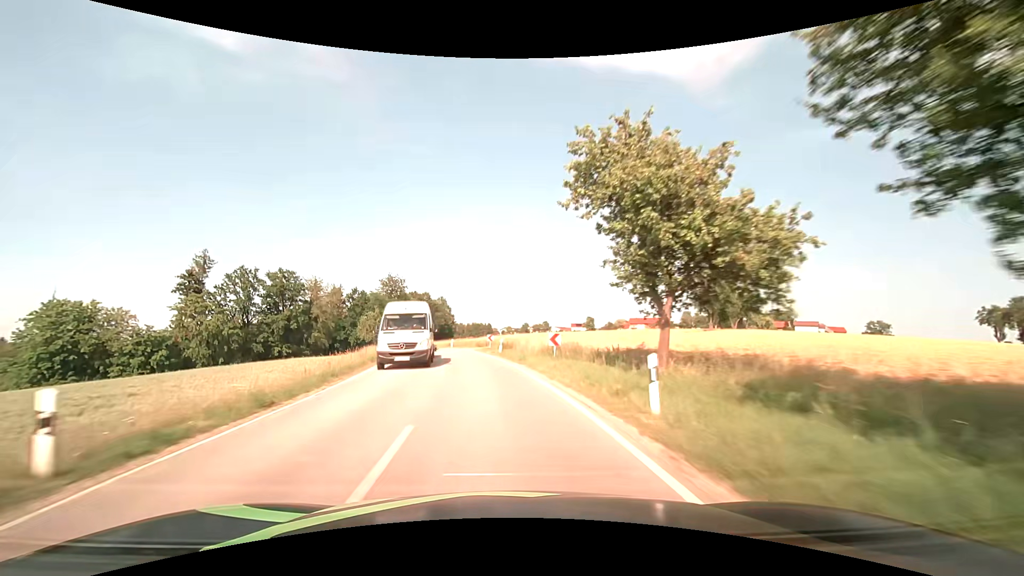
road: secondary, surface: asphalt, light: Day
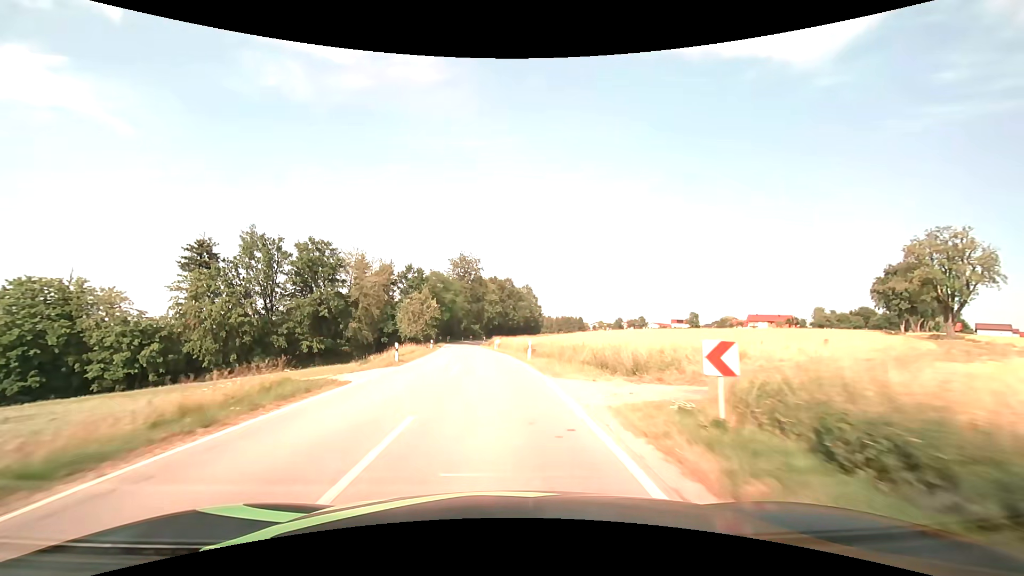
(-3.2, +34.2) m; -10°
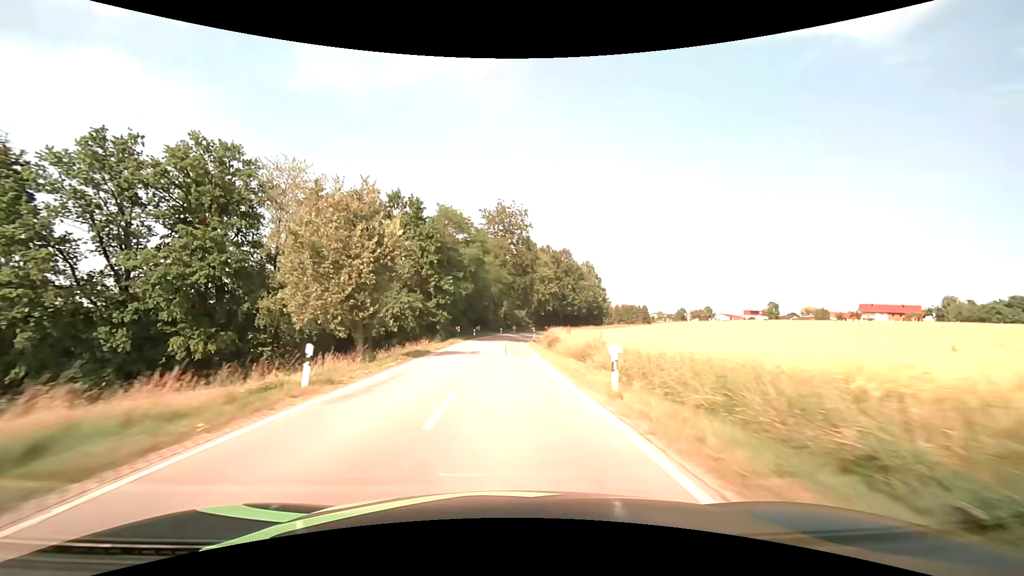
(-2.5, +44.3) m; -5°
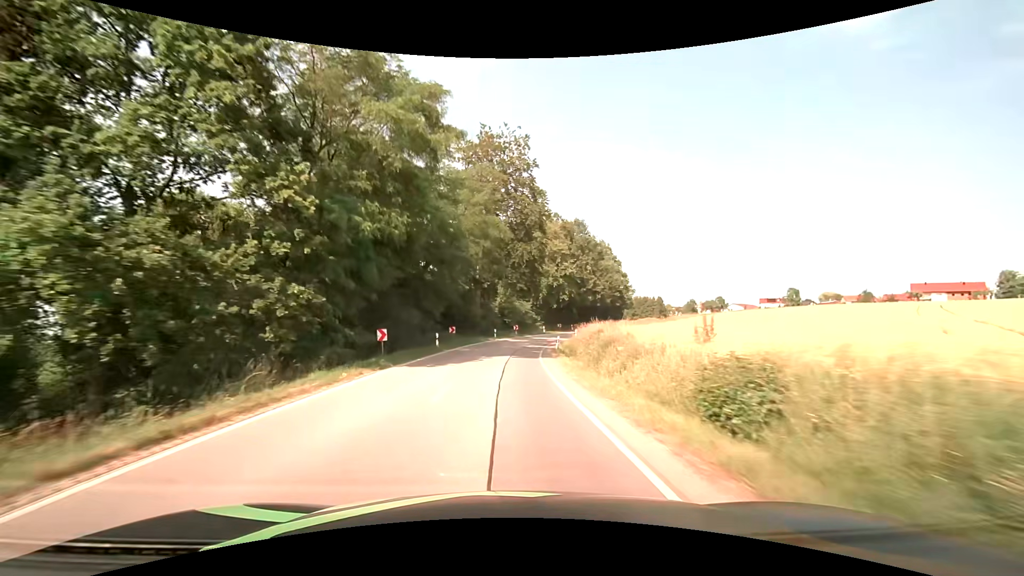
(+0.1, +32.8) m; 0°
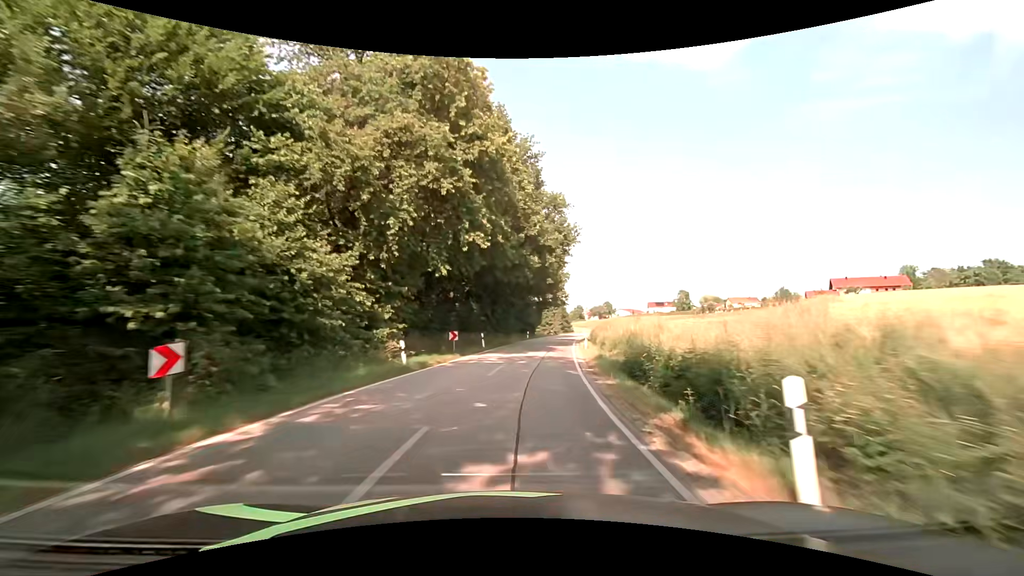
(+4.0, +53.6) m; +14°
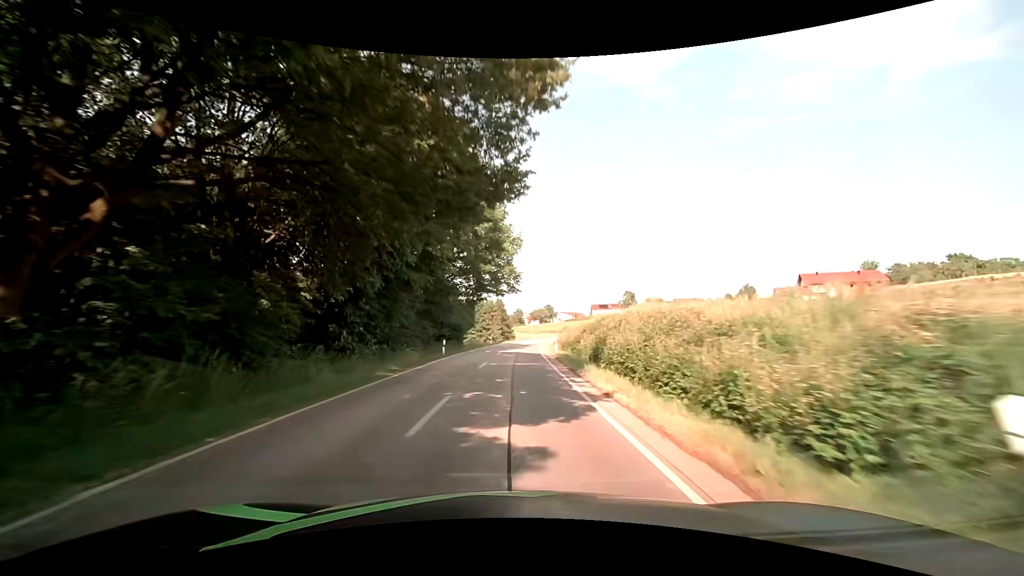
(+2.7, +31.8) m; +8°
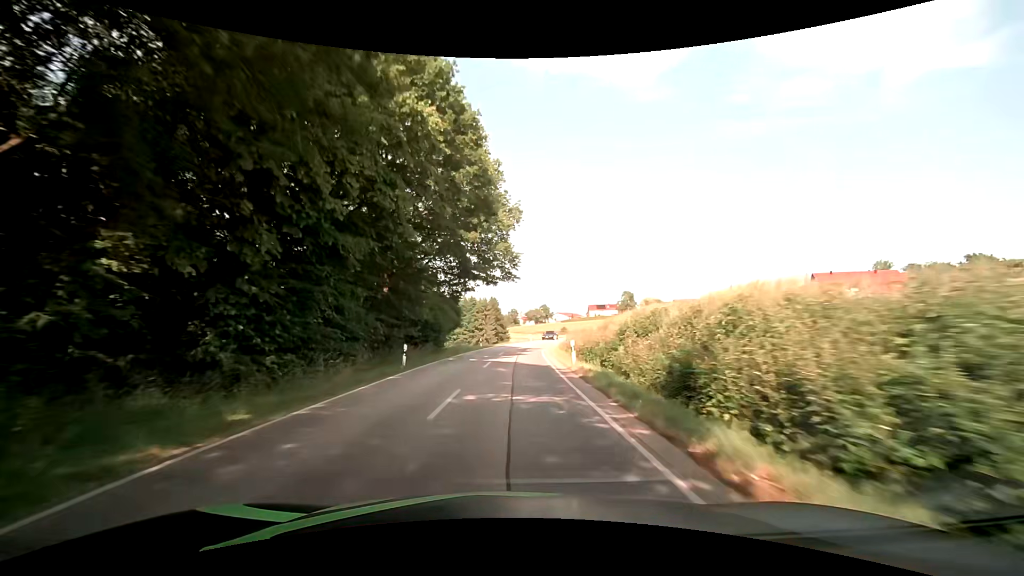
(0.0, +10.6) m; +1°
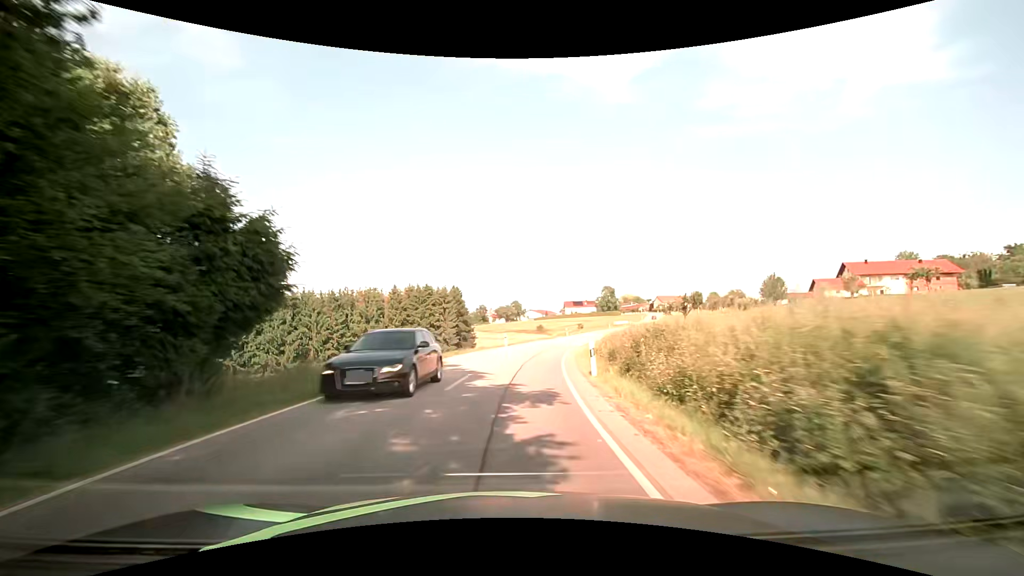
(+0.9, +32.0) m; +3°
(0, +10) (+1, +20) (+2, +30) (+4, +40) (+7, +49) (+9, +59) (+13, +68) (+16, +78) (+19, +87) (+23, +97) m
